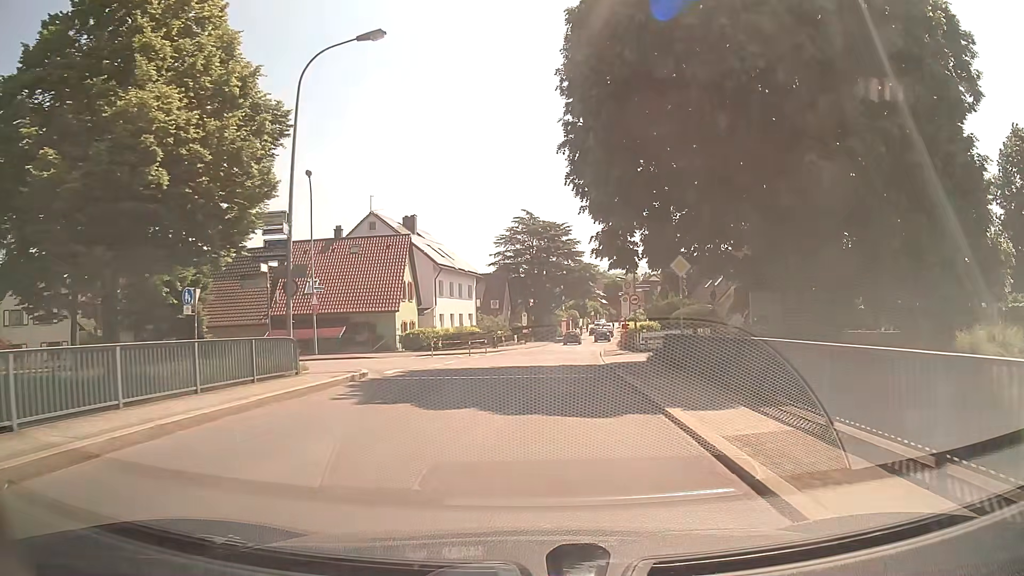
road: tertiary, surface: asphalt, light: Day
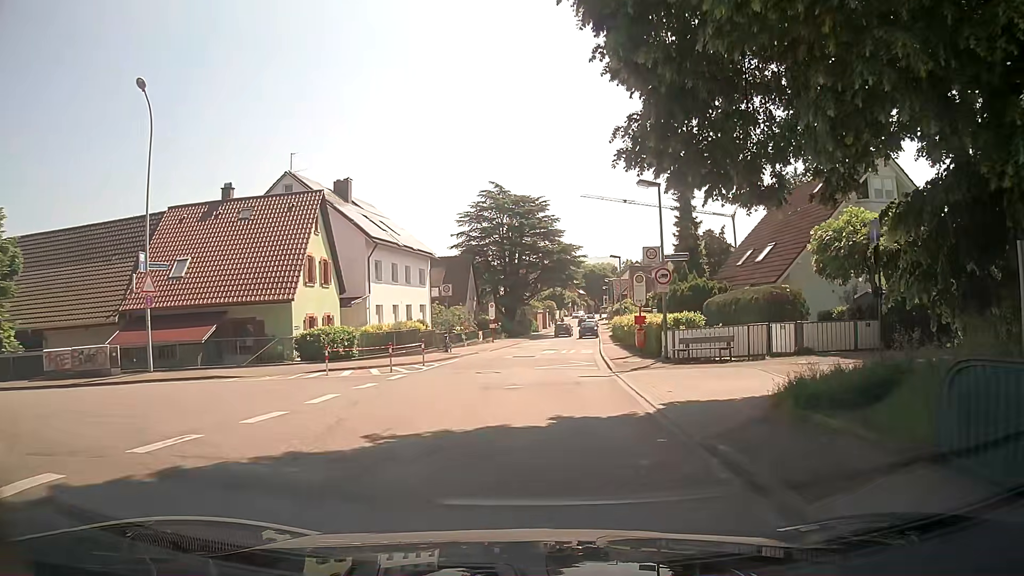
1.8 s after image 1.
(+0.3, +14.4) m; +2°
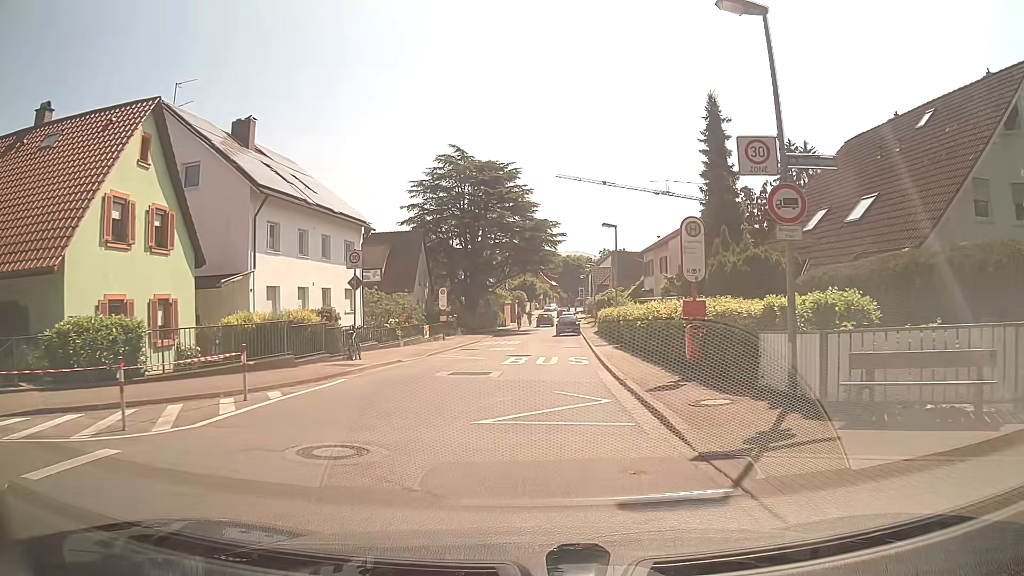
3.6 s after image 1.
(+0.3, +13.4) m; +2°
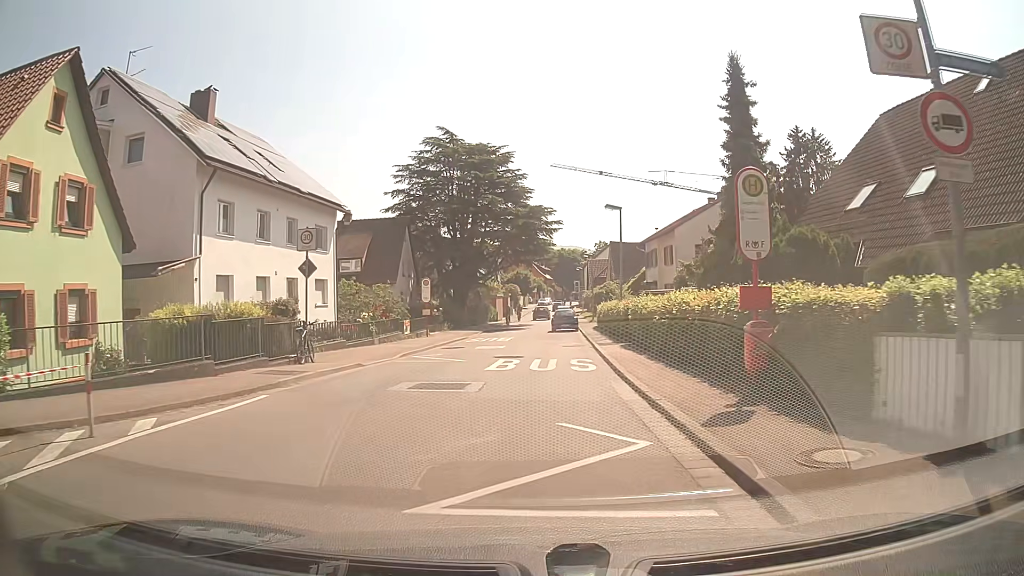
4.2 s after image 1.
(+0.1, +4.3) m; +2°
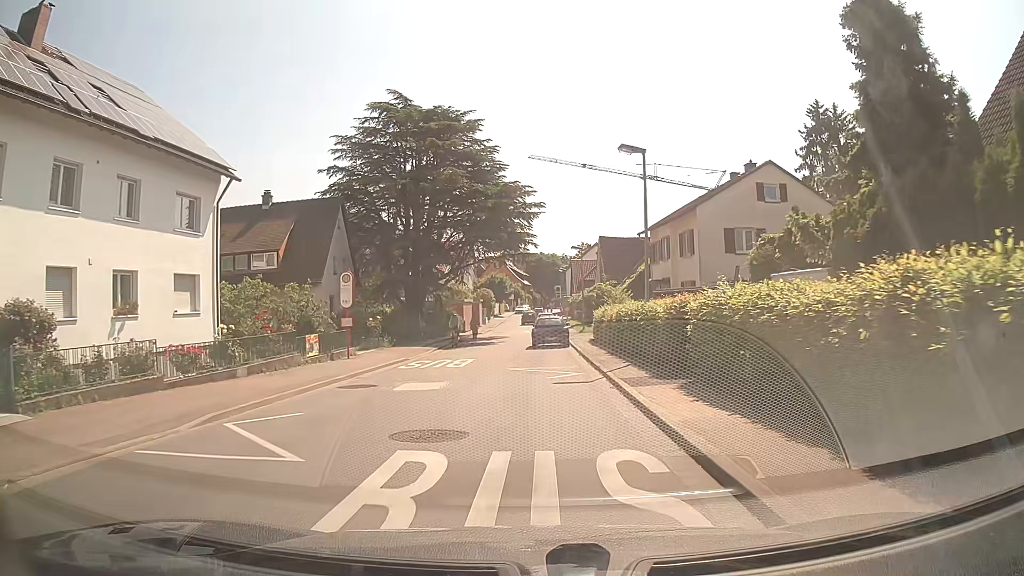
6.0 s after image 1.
(+0.1, +12.5) m; +2°
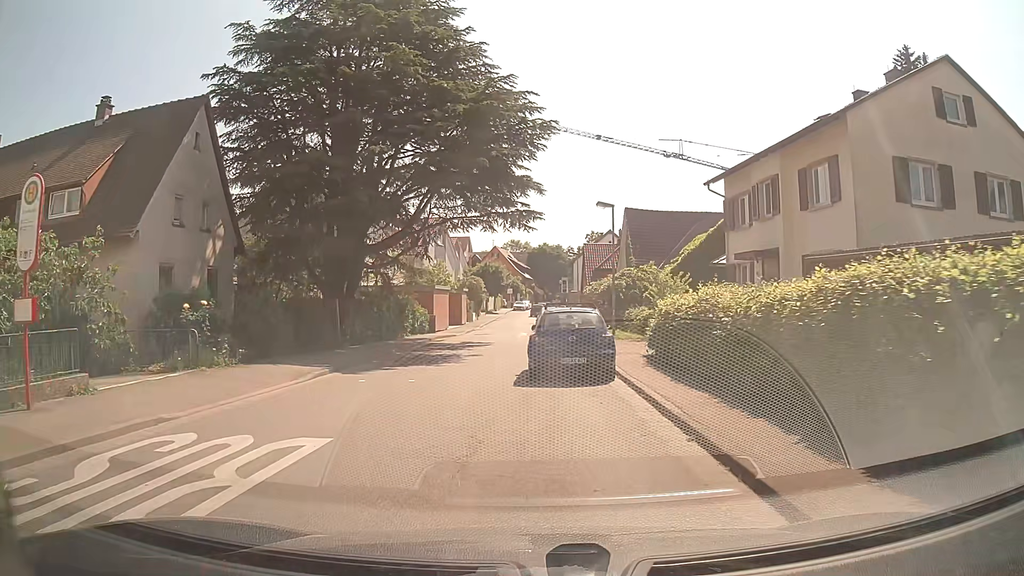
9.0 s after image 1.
(-0.1, +17.7) m; -1°
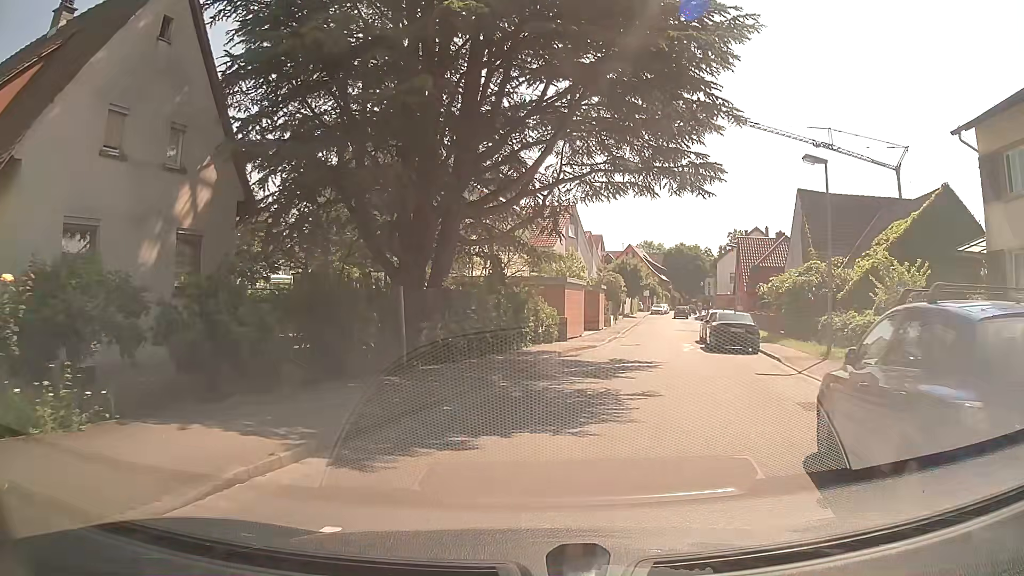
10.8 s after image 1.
(-1.1, +10.2) m; -11°
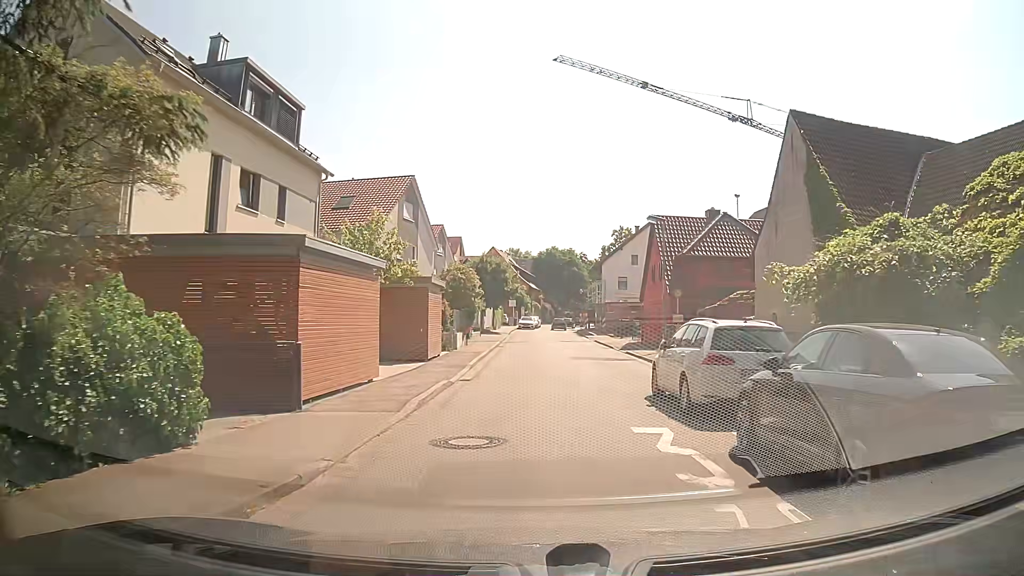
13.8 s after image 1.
(+3.0, +19.2) m; +11°
